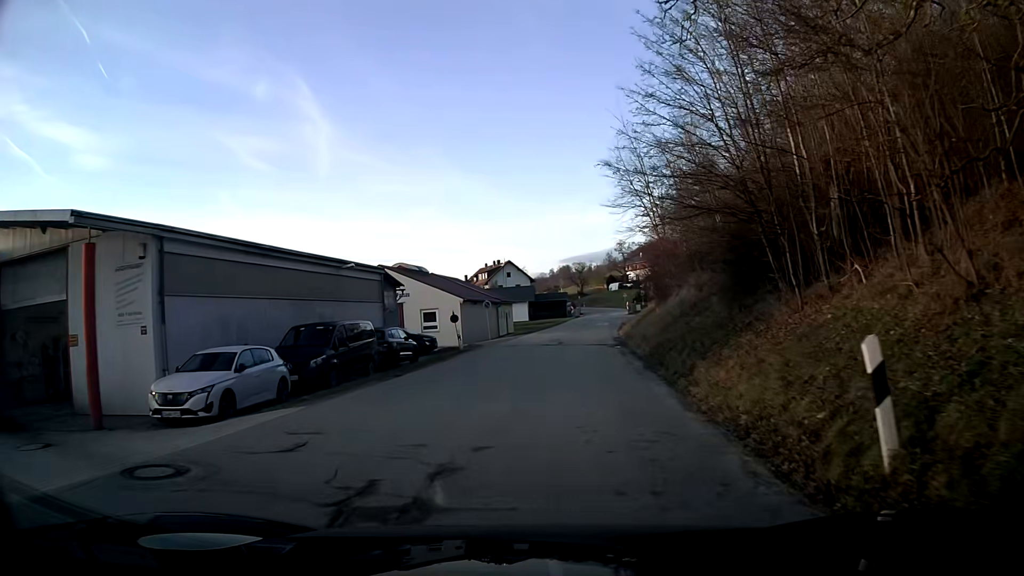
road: tertiary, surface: asphalt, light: Day
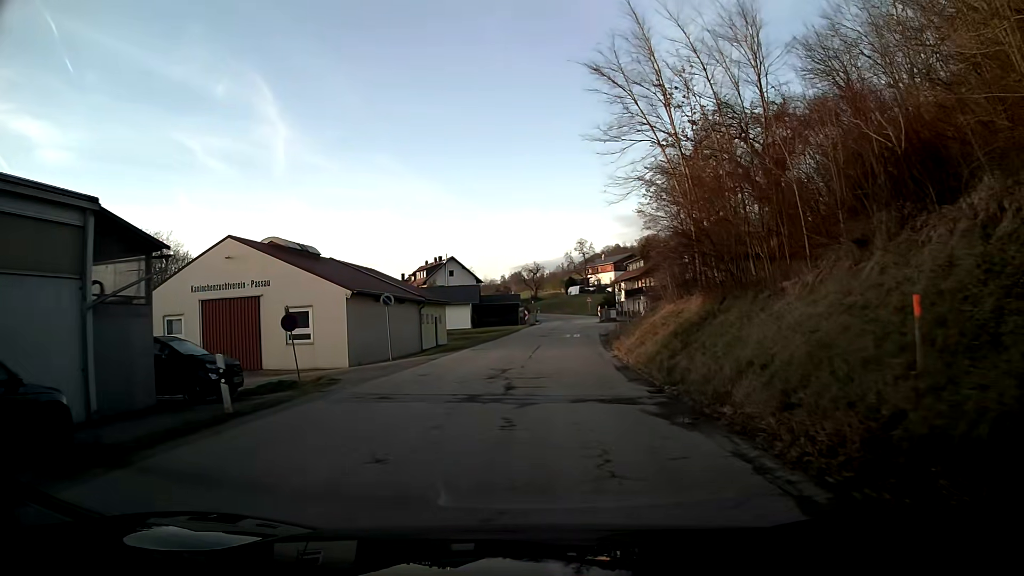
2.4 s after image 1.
(+0.6, +19.9) m; +4°
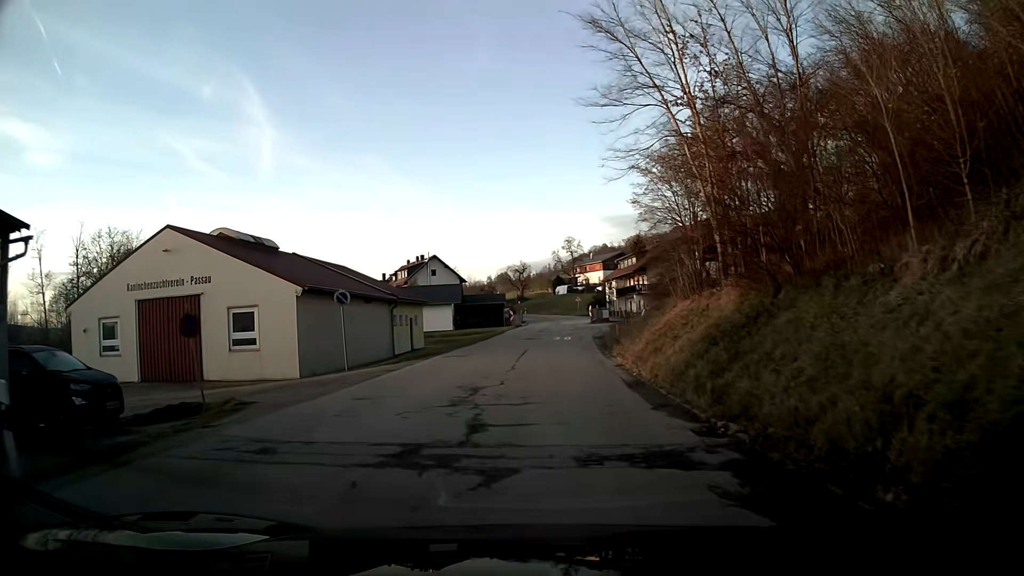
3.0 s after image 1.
(0.0, +4.9) m; +1°
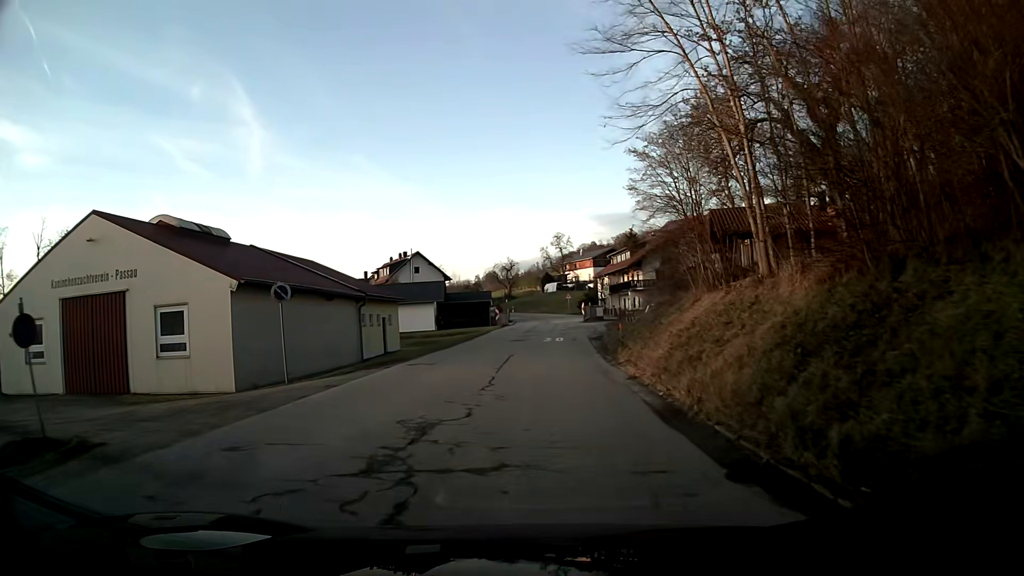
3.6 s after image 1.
(0.0, +4.9) m; +1°
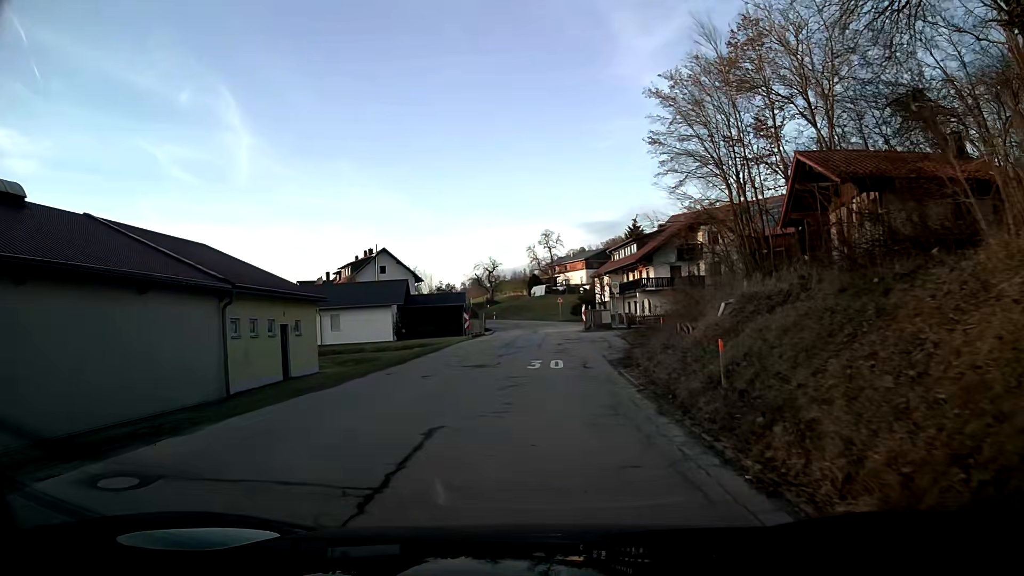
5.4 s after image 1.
(+0.1, +14.8) m; 0°
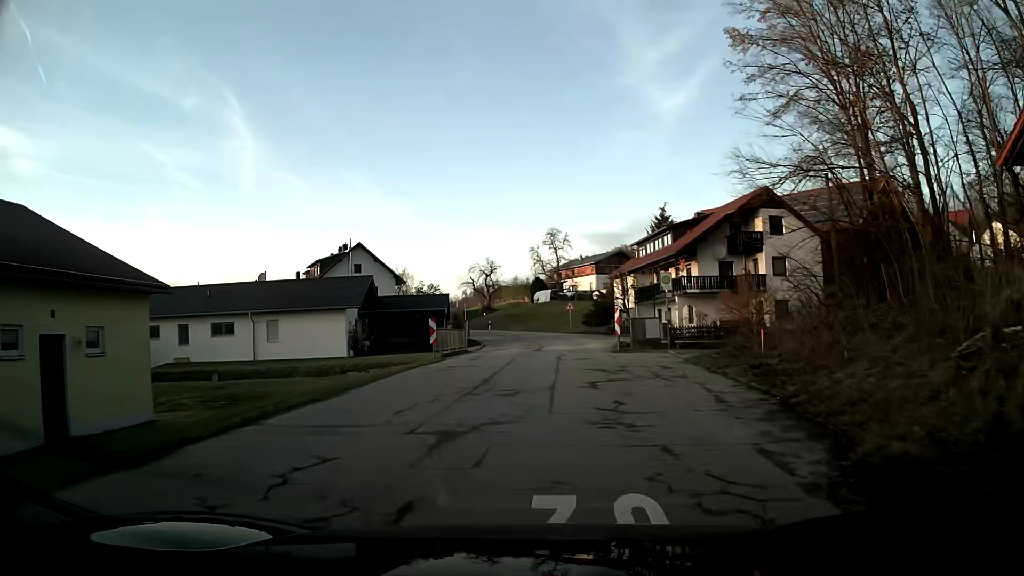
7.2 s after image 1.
(0.0, +14.7) m; +1°
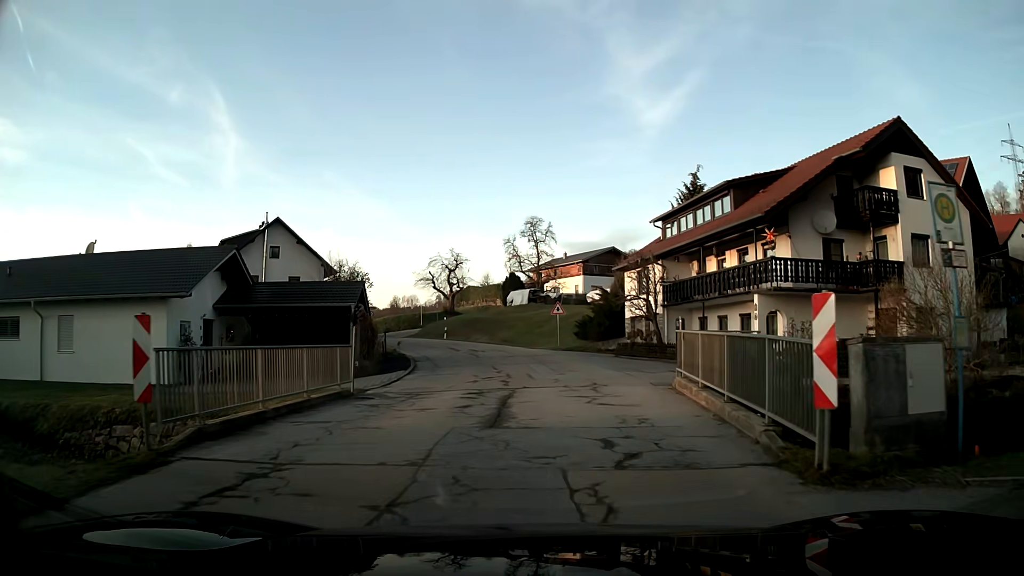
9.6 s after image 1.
(+0.3, +19.2) m; +2°
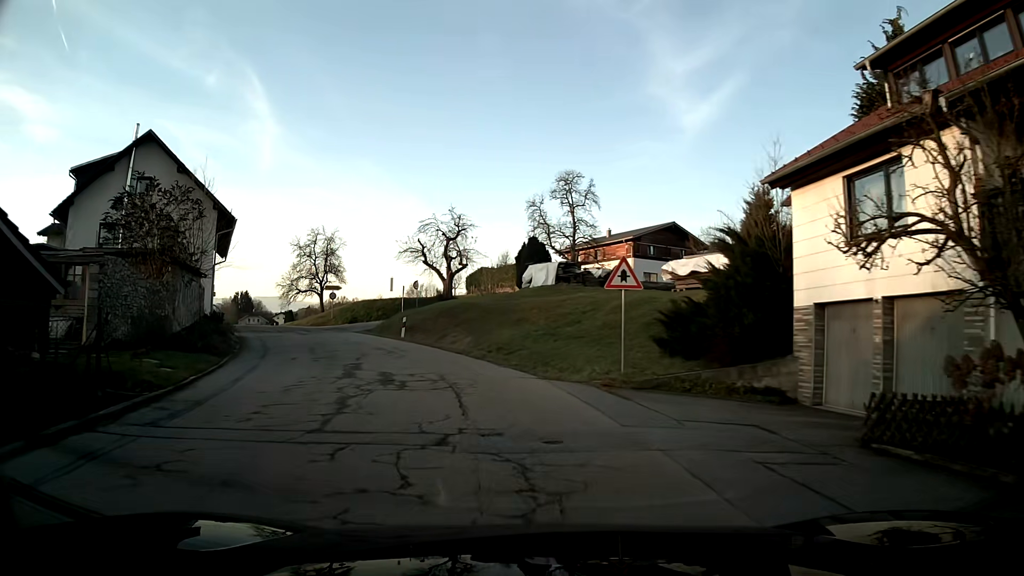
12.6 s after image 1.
(0.0, +24.4) m; -5°
